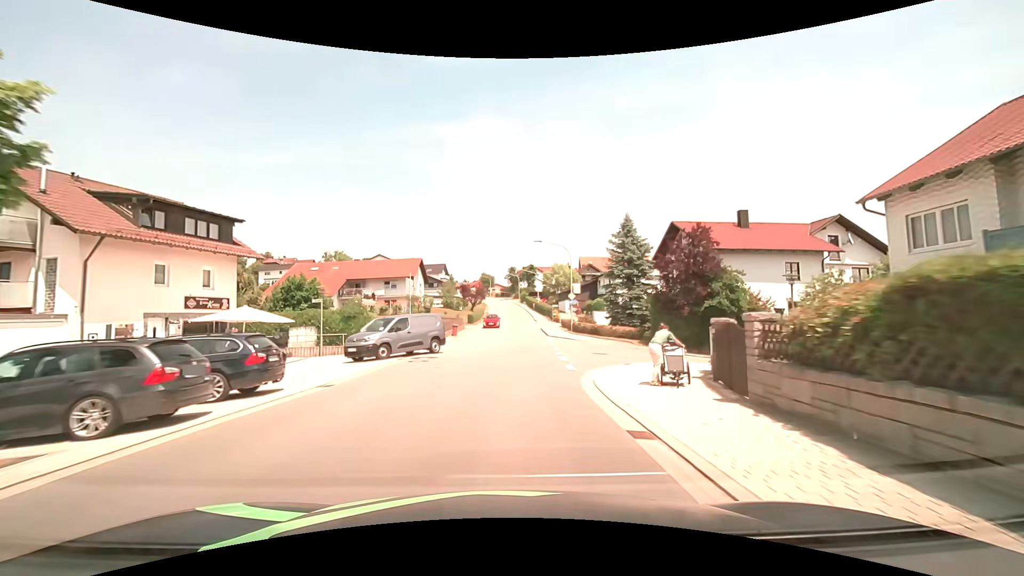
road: tertiary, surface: asphalt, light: Day
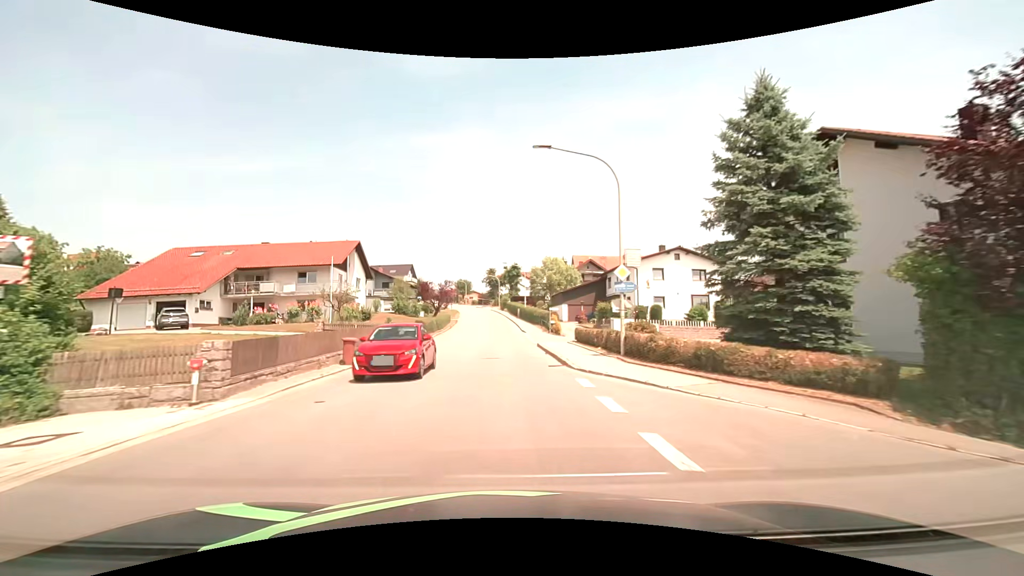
(+0.5, +22.7) m; +2°
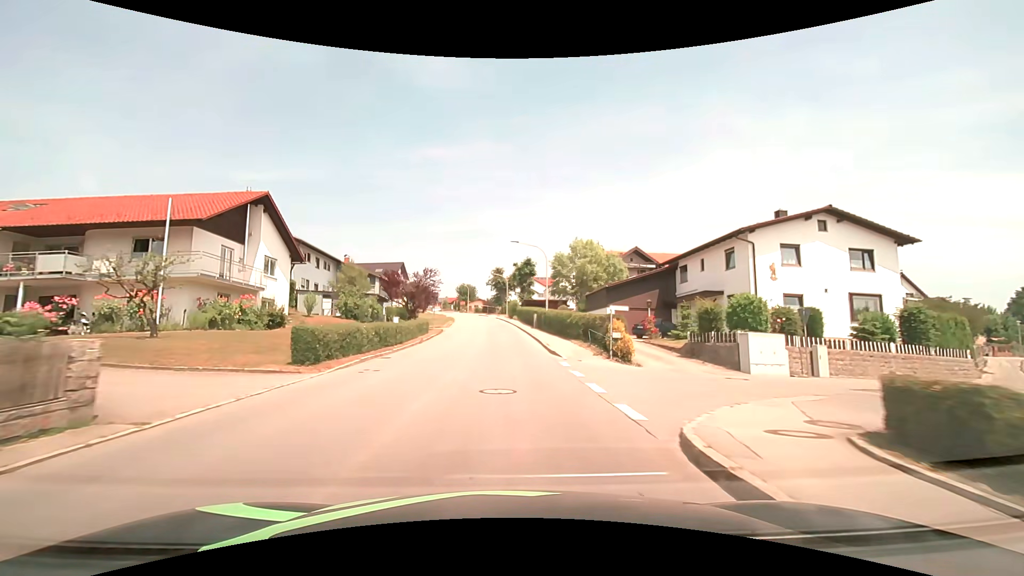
(-0.2, +22.3) m; -1°
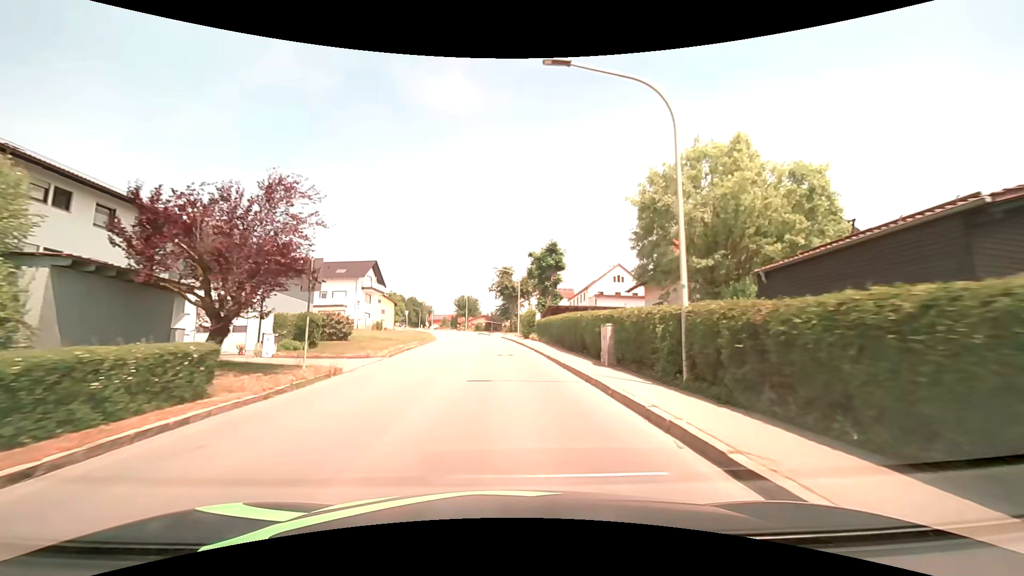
(-0.3, +29.3) m; -1°
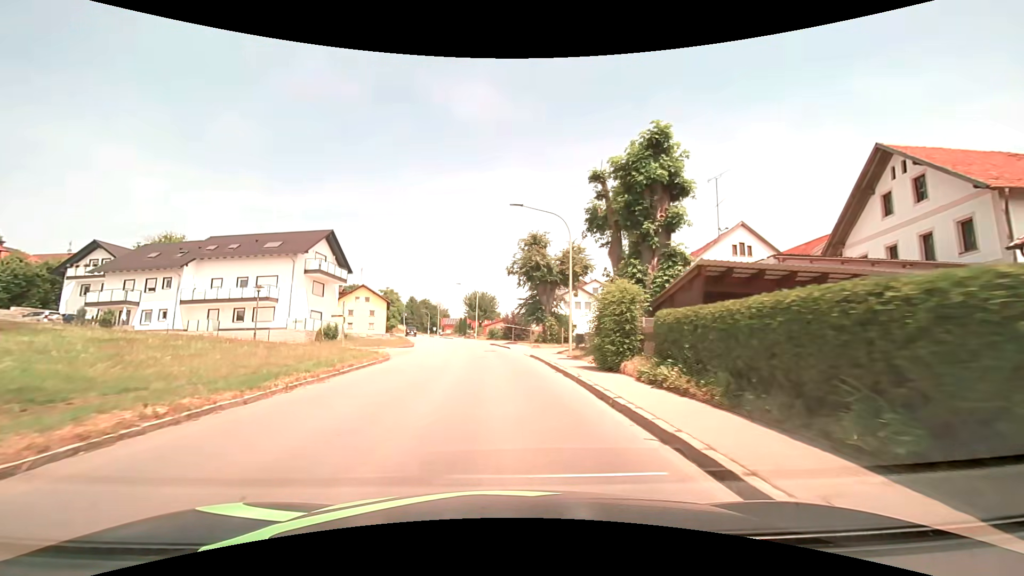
(-0.5, +29.2) m; -2°
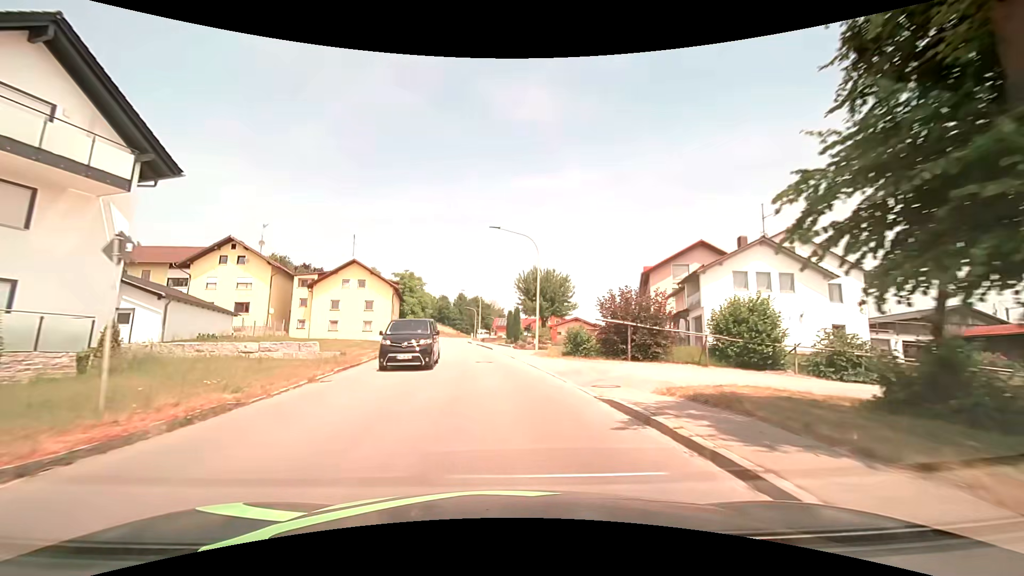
(-2.1, +37.3) m; -7°
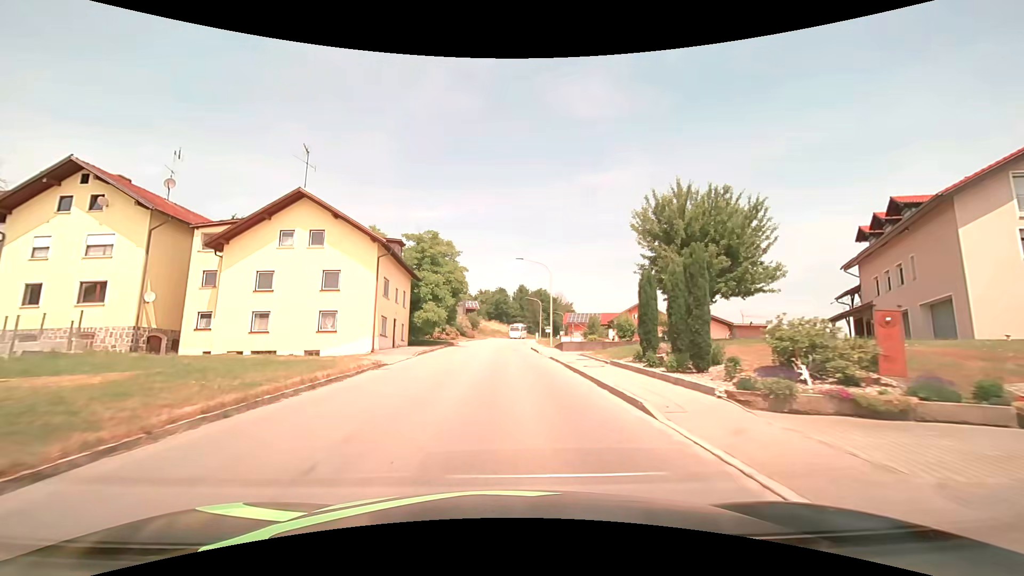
(-2.0, +30.2) m; -7°
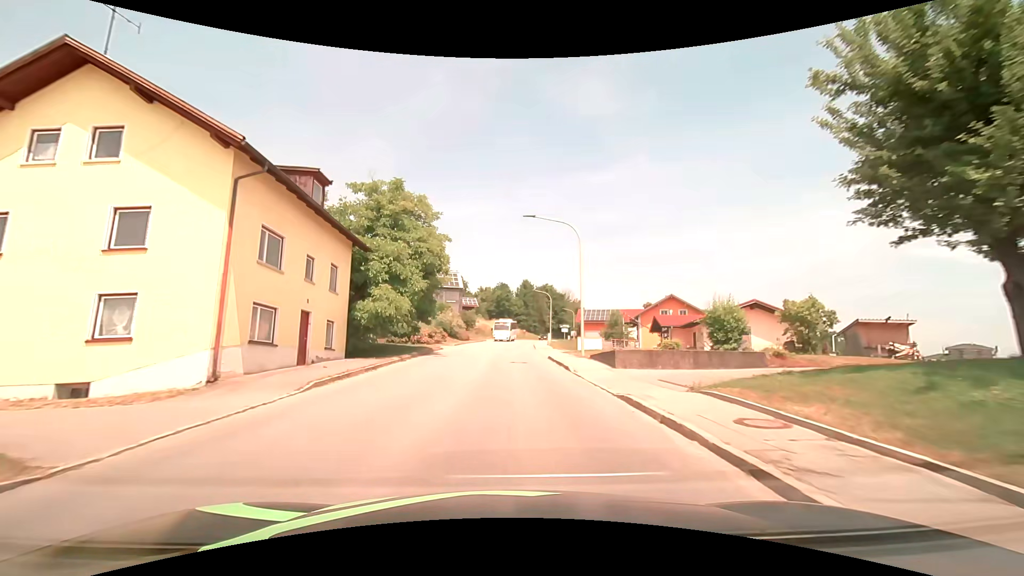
(-0.1, +15.3) m; 0°
(0, +10) (0, +20) (0, +30) (0, +40) (0, +50) (+1, +60) (+2, +70) (+3, +80) (+5, +90) (+7, +99) m
